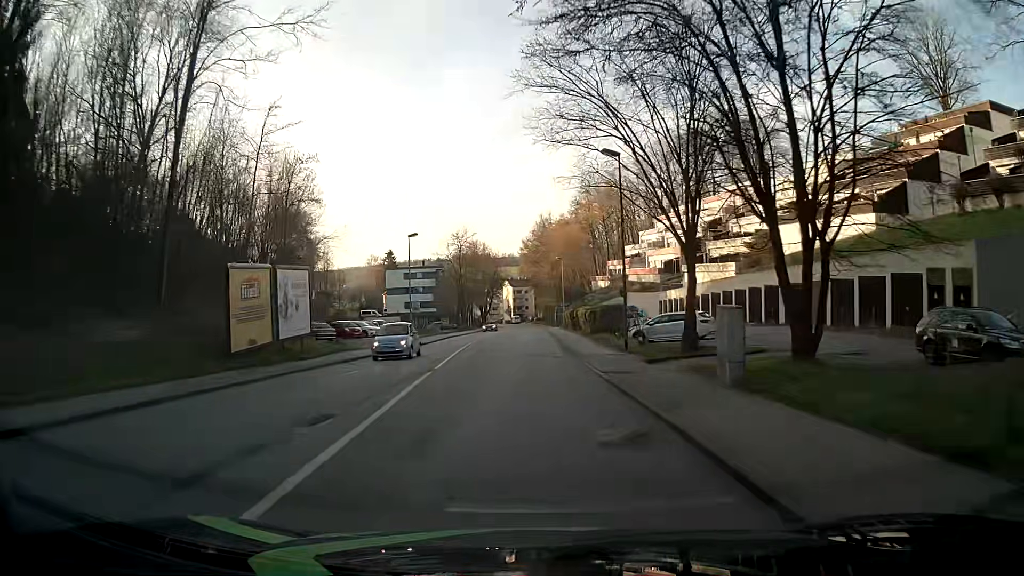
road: tertiary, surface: asphalt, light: Day
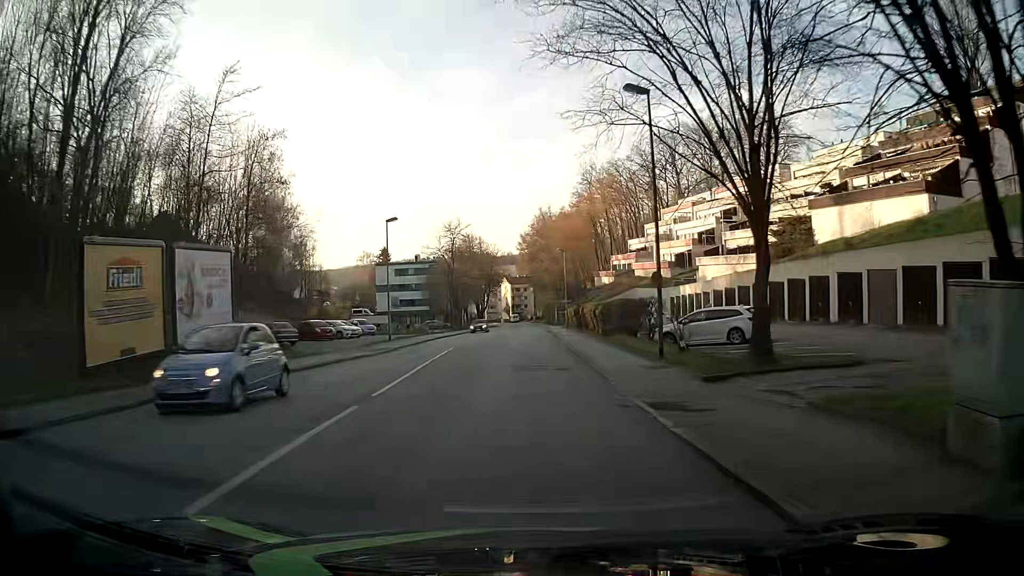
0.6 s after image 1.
(0.0, +7.6) m; 0°
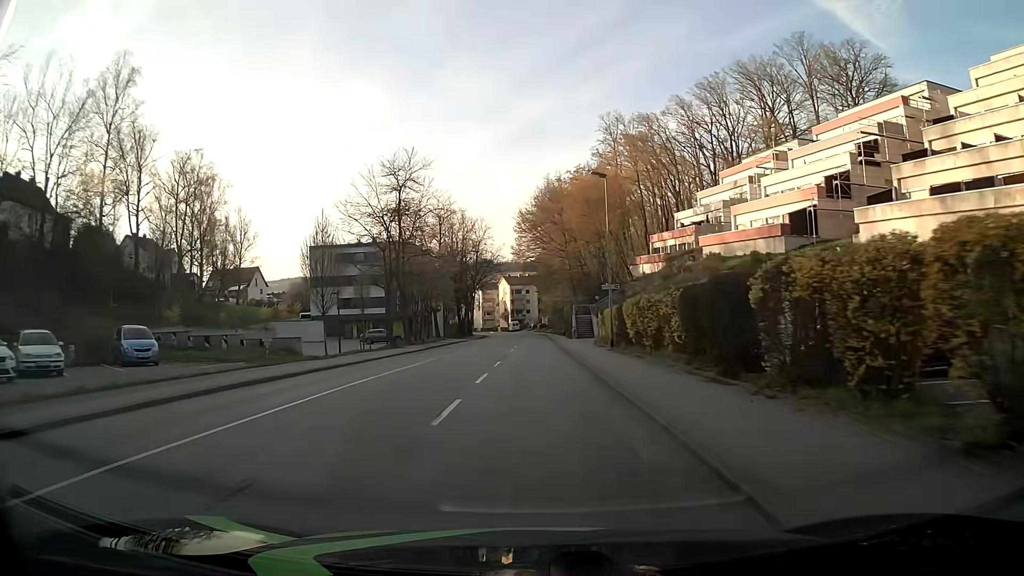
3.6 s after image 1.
(+0.1, +38.2) m; 0°
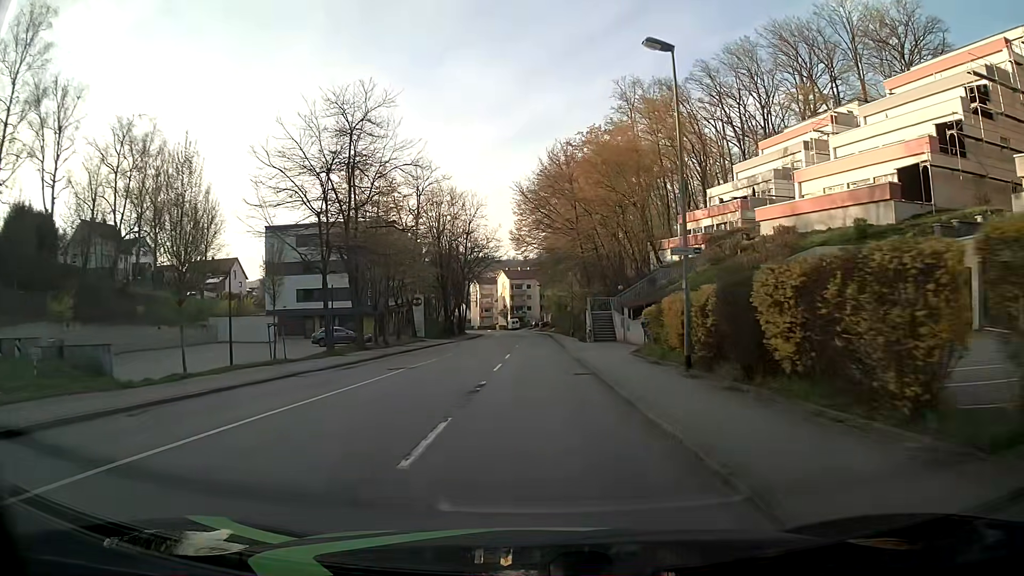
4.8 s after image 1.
(-0.1, +15.2) m; 0°
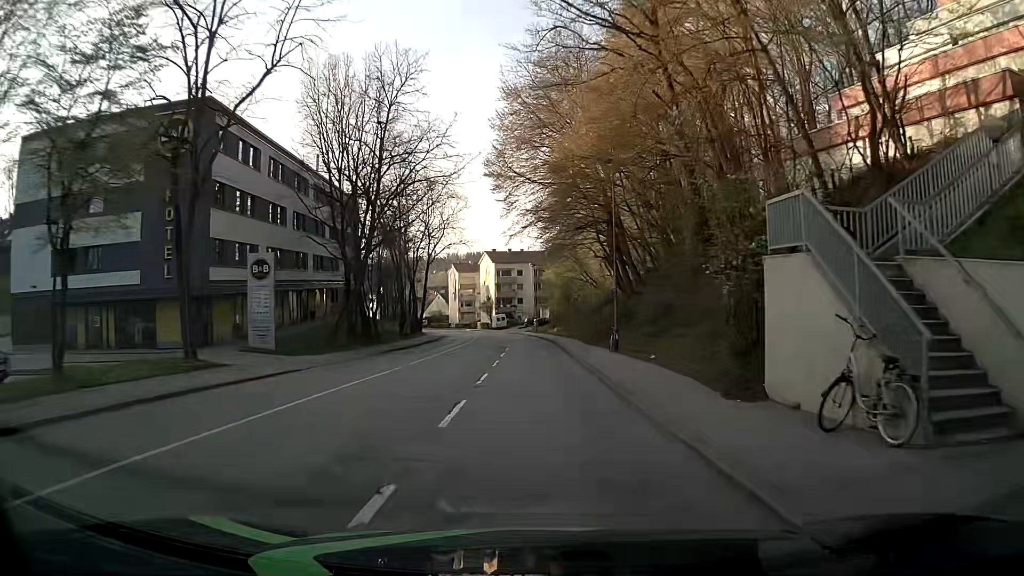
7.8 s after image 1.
(0.0, +38.3) m; +1°
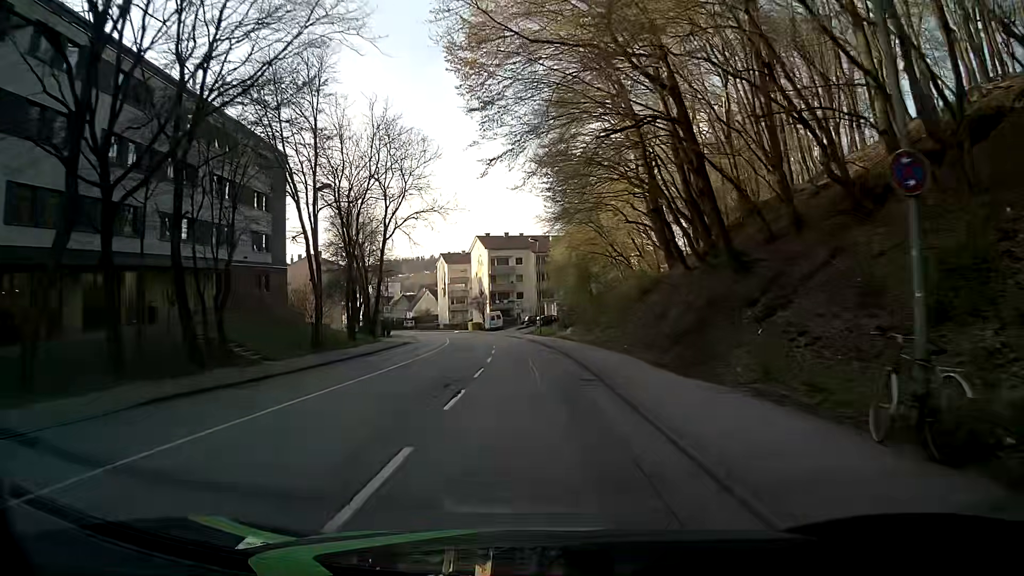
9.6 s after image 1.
(-0.1, +23.0) m; 0°
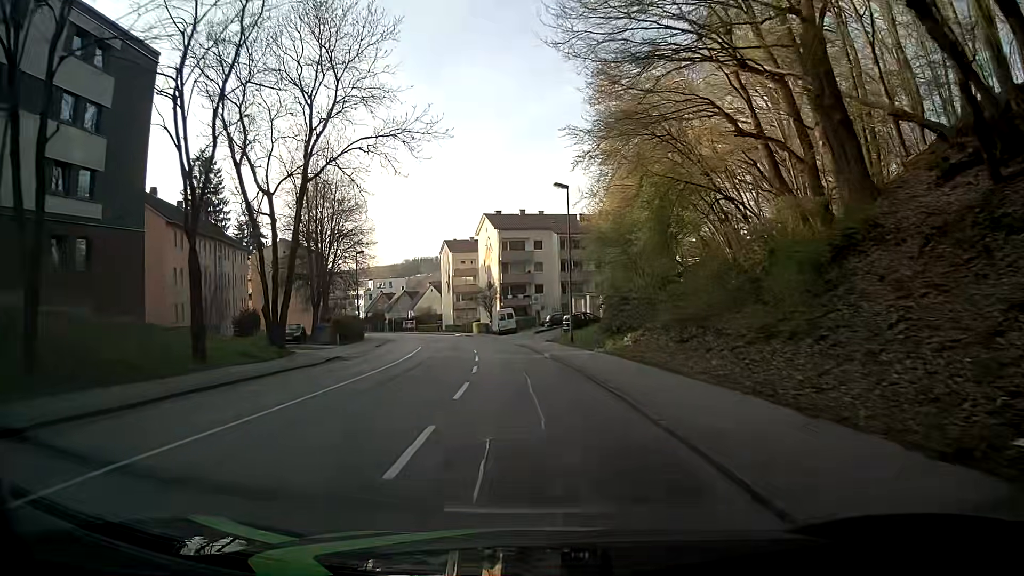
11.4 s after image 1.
(-0.7, +22.9) m; -3°
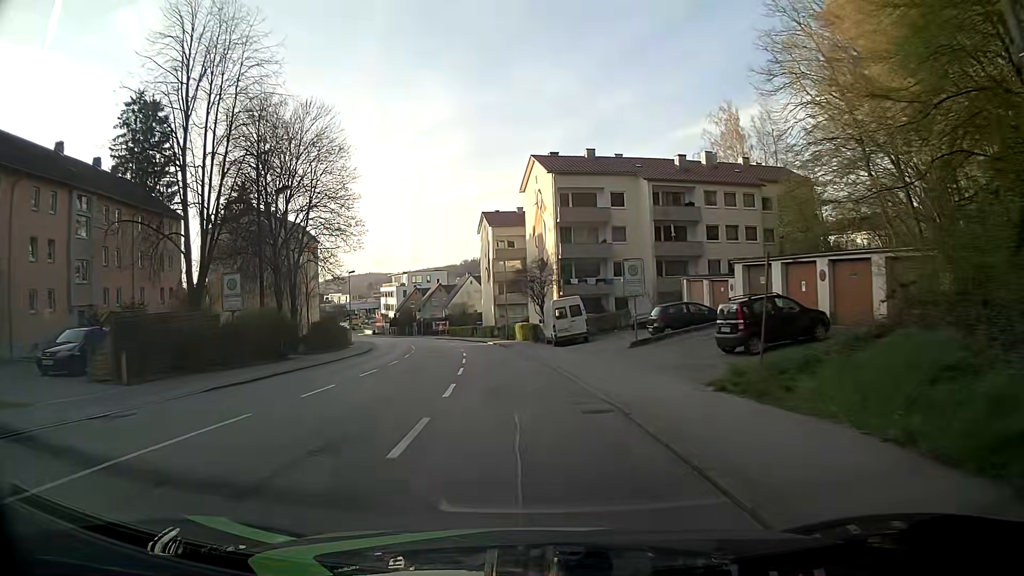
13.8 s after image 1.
(-0.9, +30.4) m; -4°
(0, +10) (-1, +20) (-2, +30) (-3, +40) (-5, +50) (-7, +60) (-9, +69) (-12, +79) (-15, +88) (-18, +98) m
